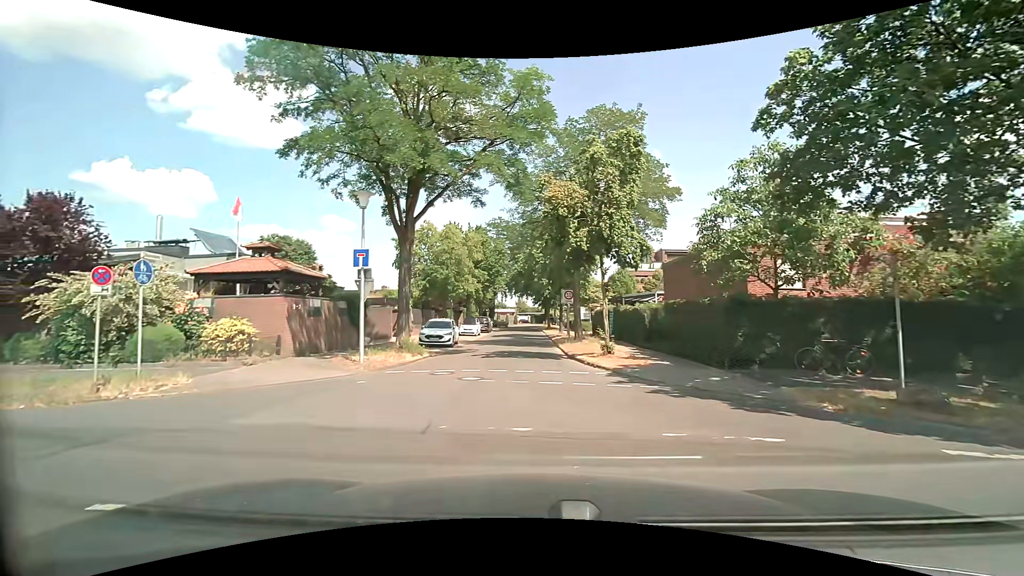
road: residential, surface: paved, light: Day
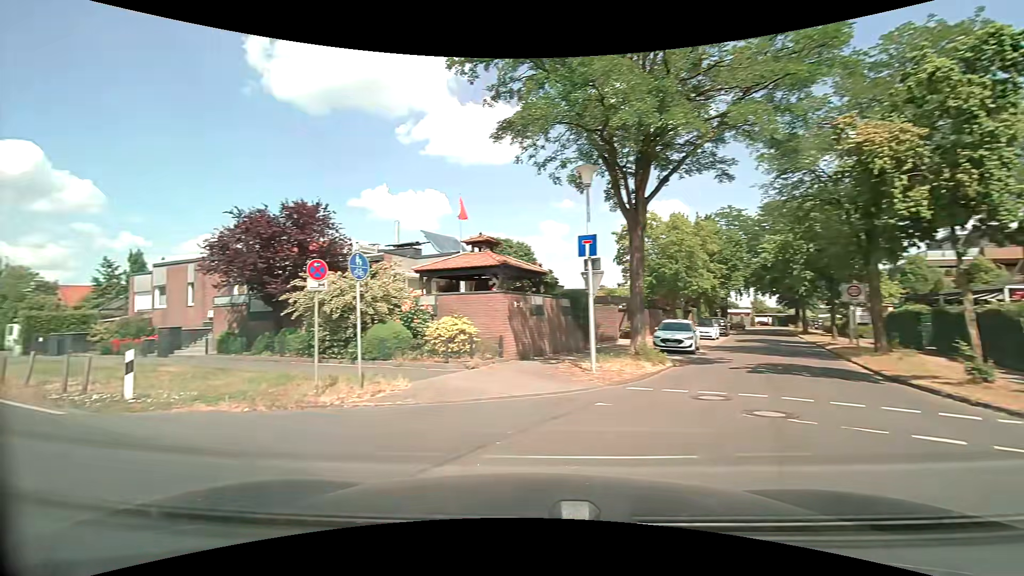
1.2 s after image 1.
(-0.7, +3.5) m; -24°
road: secondary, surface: asphalt
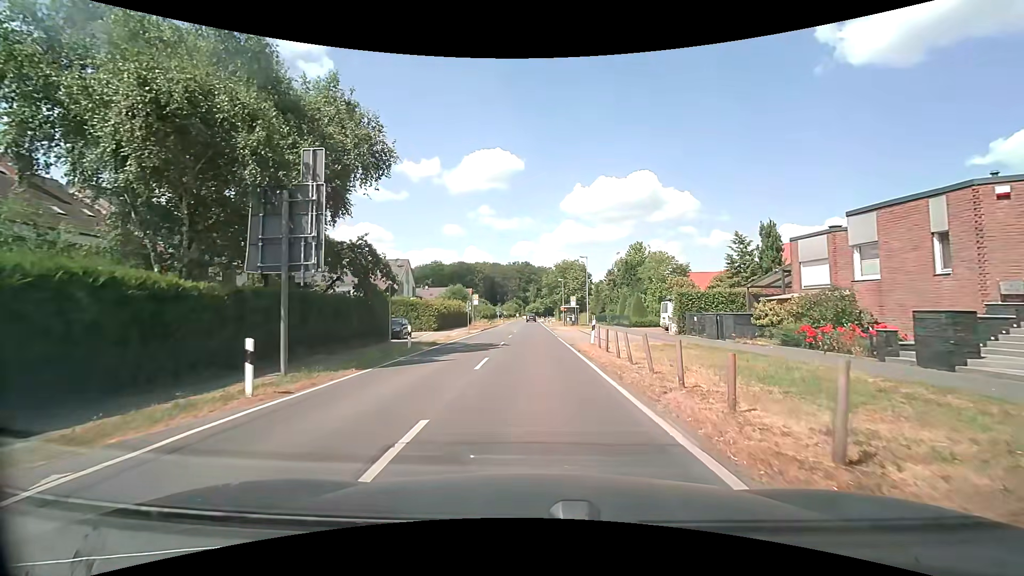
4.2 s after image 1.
(-9.6, +9.3) m; -62°
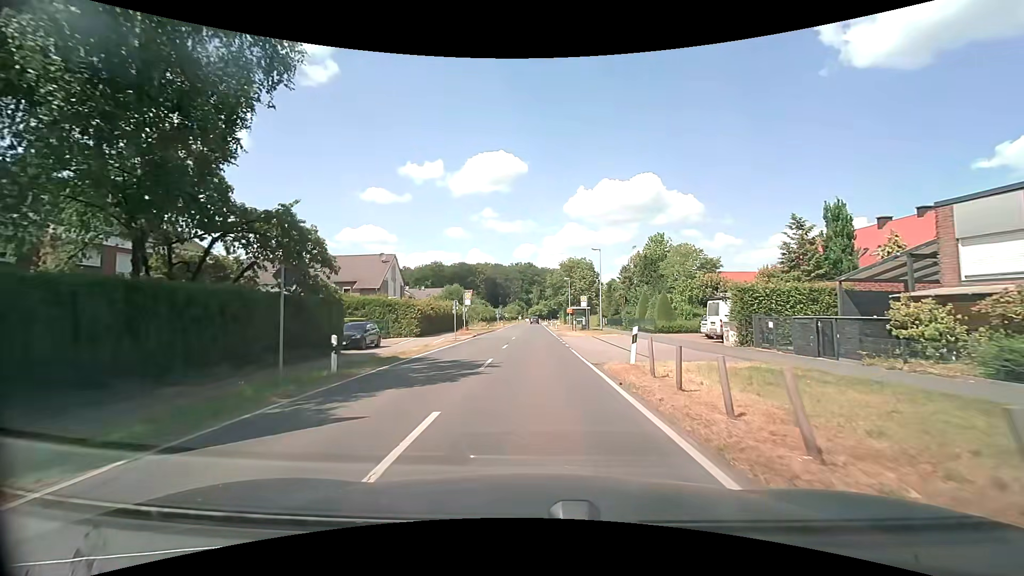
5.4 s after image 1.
(+0.1, +8.6) m; 0°
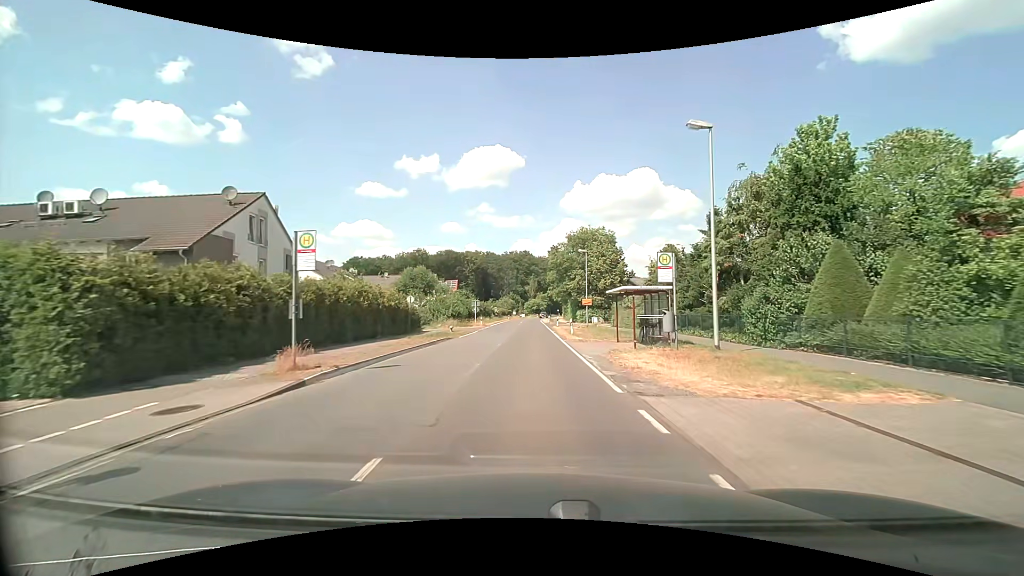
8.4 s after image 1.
(+0.1, +29.9) m; +1°
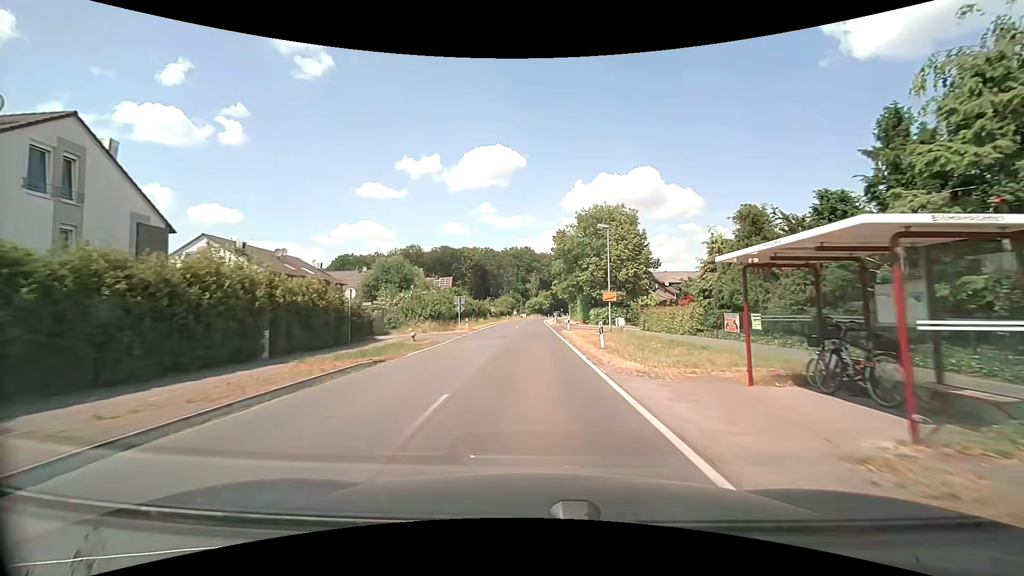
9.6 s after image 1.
(-0.1, +13.8) m; -1°
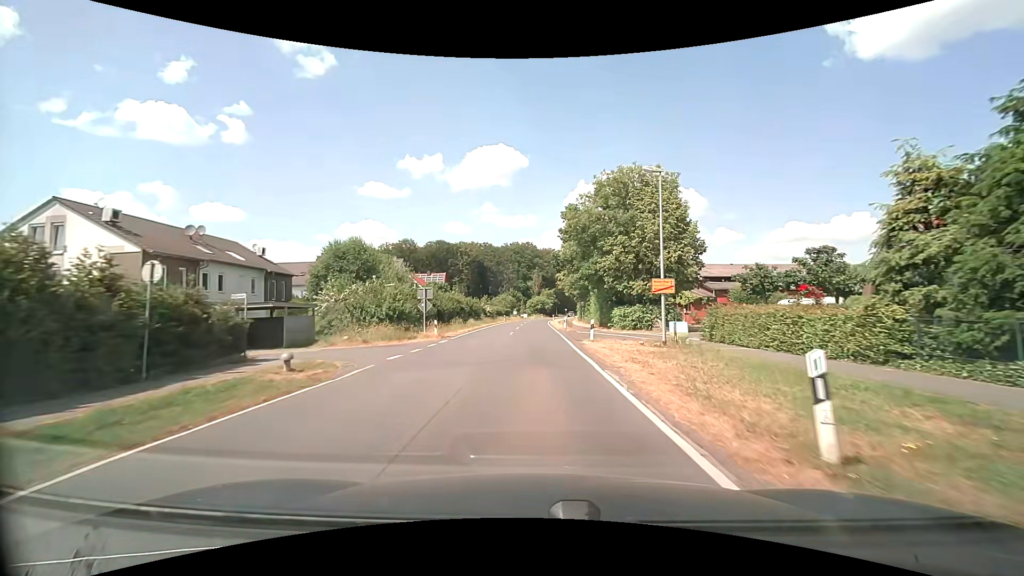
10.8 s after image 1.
(0.0, +14.4) m; 0°
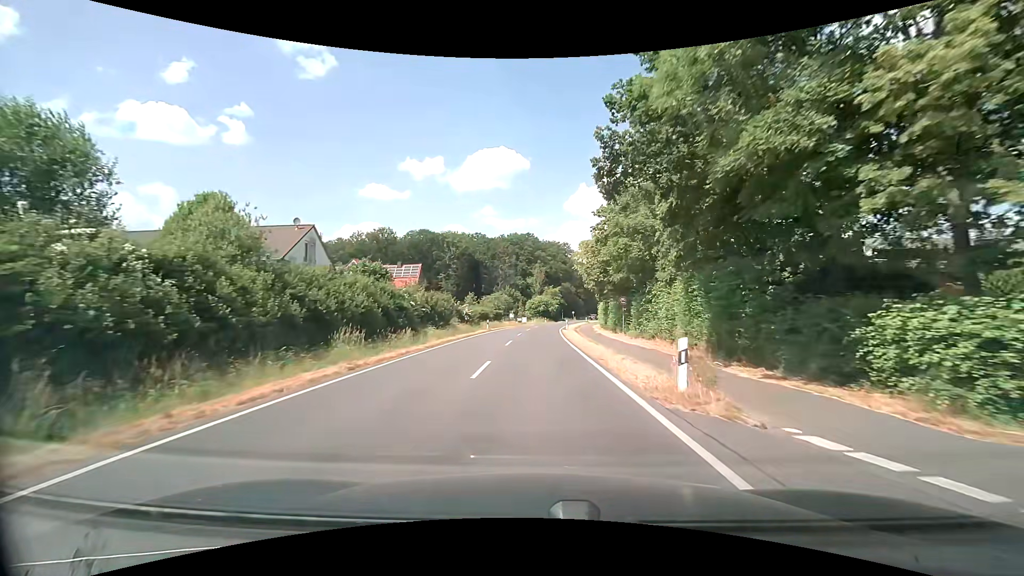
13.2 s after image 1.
(-0.1, +30.1) m; 0°
(0, +10) (0, +20) (0, +30) (+1, +40) (+1, +50) (+2, +60) (+3, +70) (+4, +80) (+6, +90) (+8, +99) m
